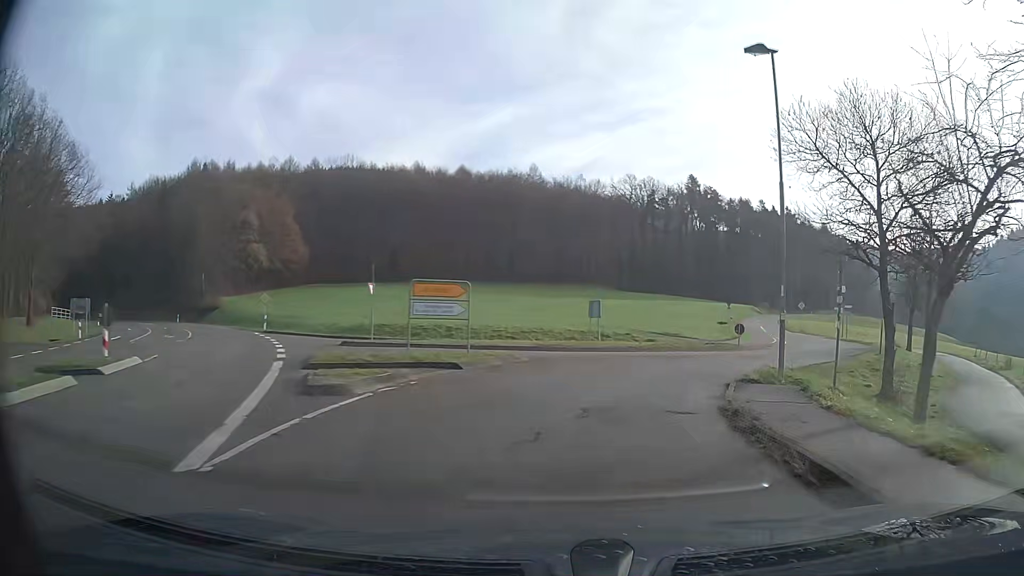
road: secondary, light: Day
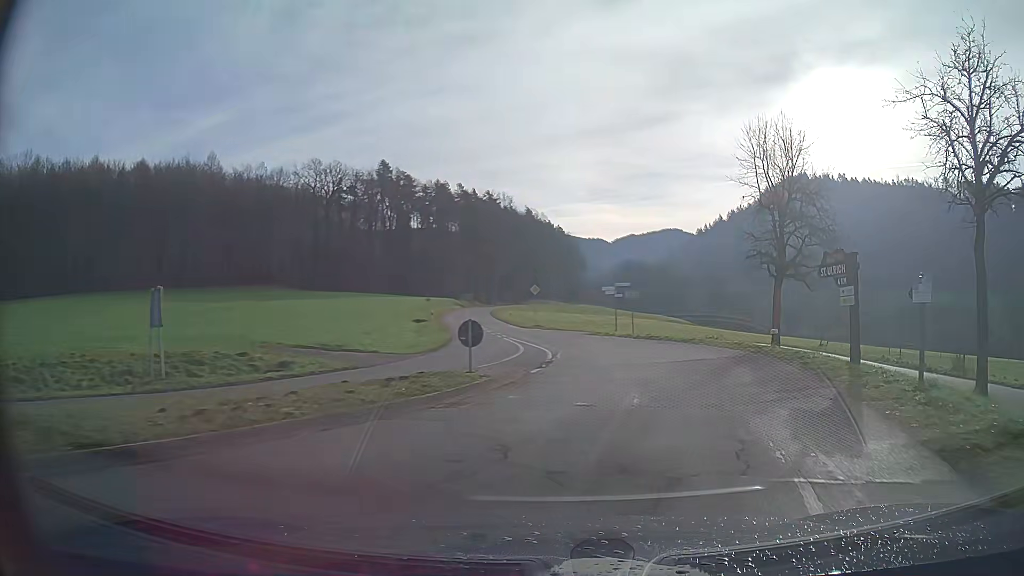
(+4.6, +21.3) m; +24°
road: tertiary
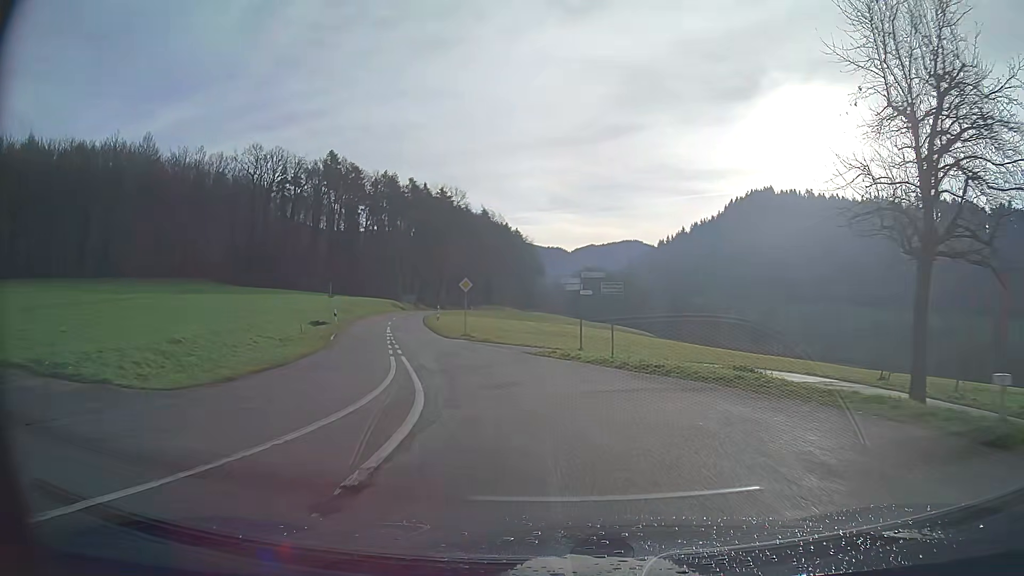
(+0.4, +14.7) m; 0°
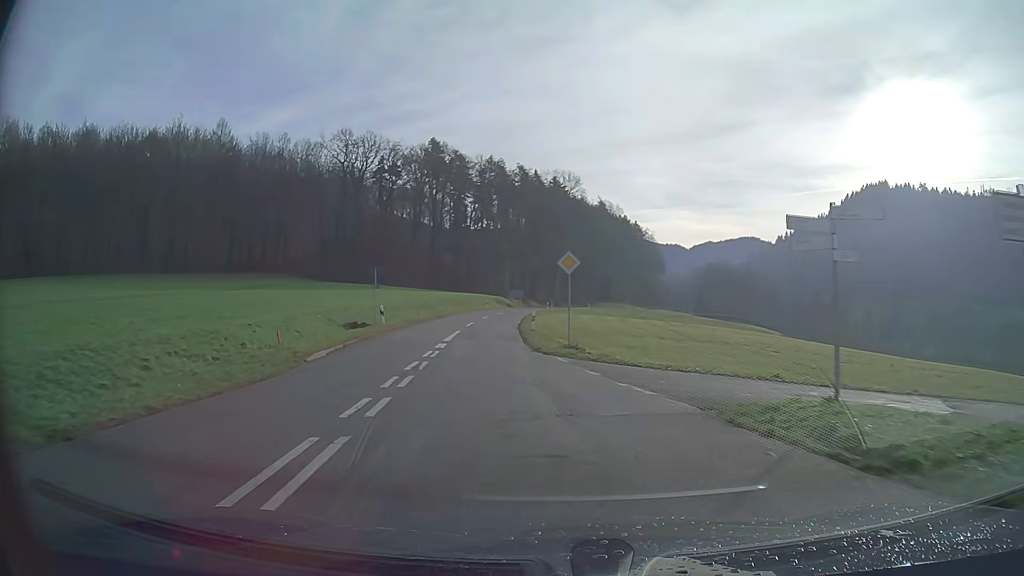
(-1.1, +14.3) m; -9°
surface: asphalt
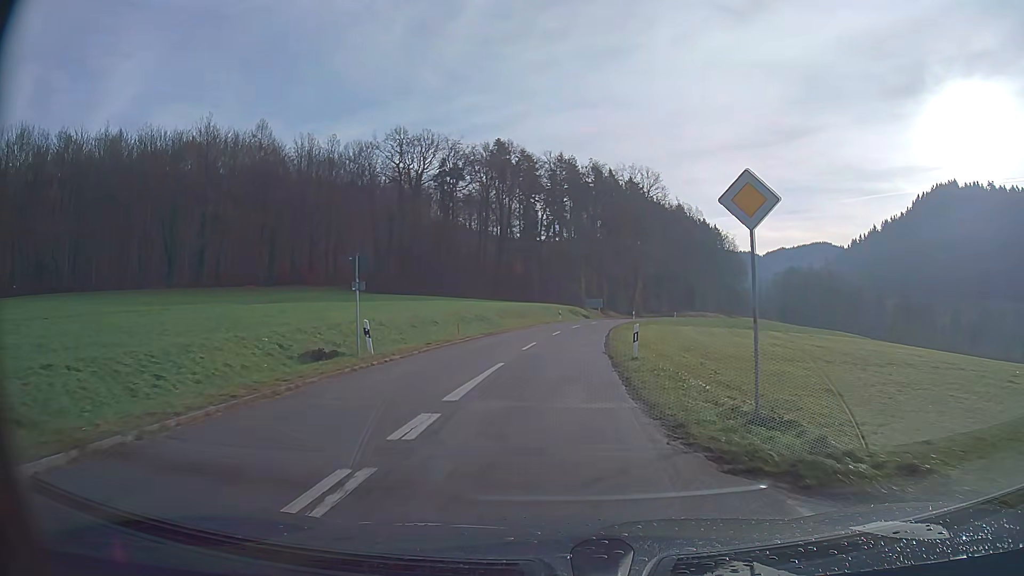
(-0.8, +13.7) m; -4°
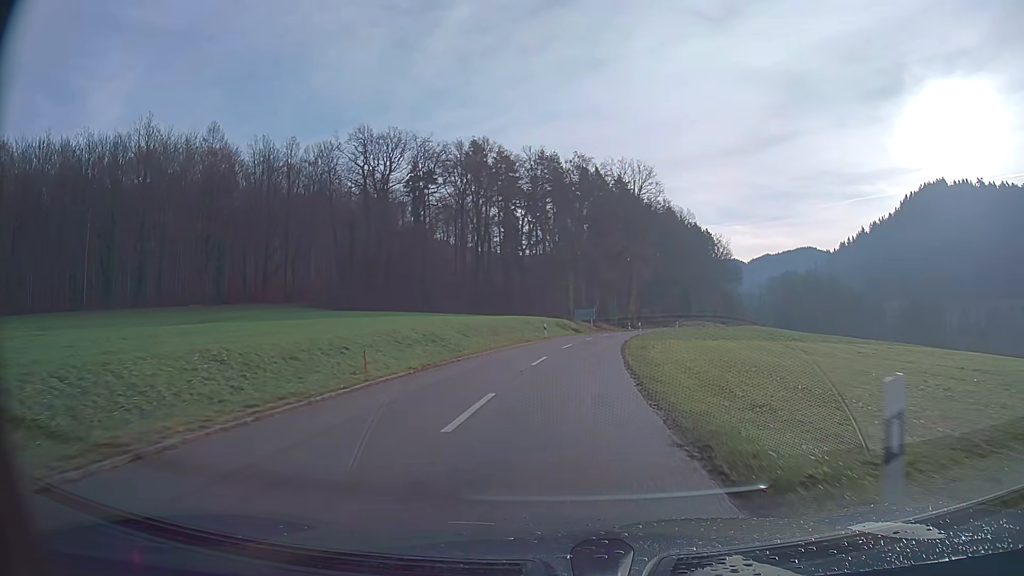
(+0.1, +14.1) m; +1°
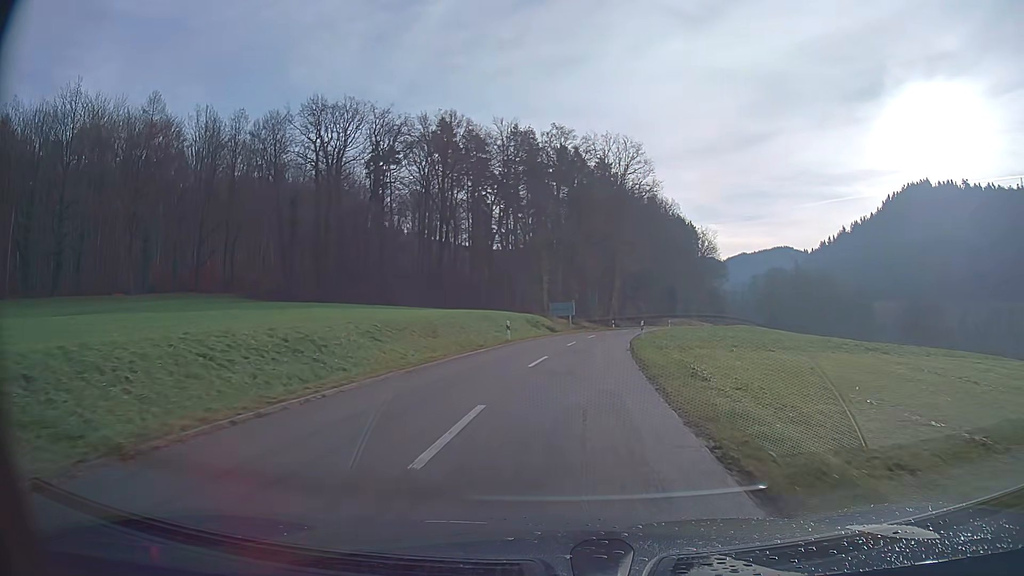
(+0.3, +14.5) m; +3°
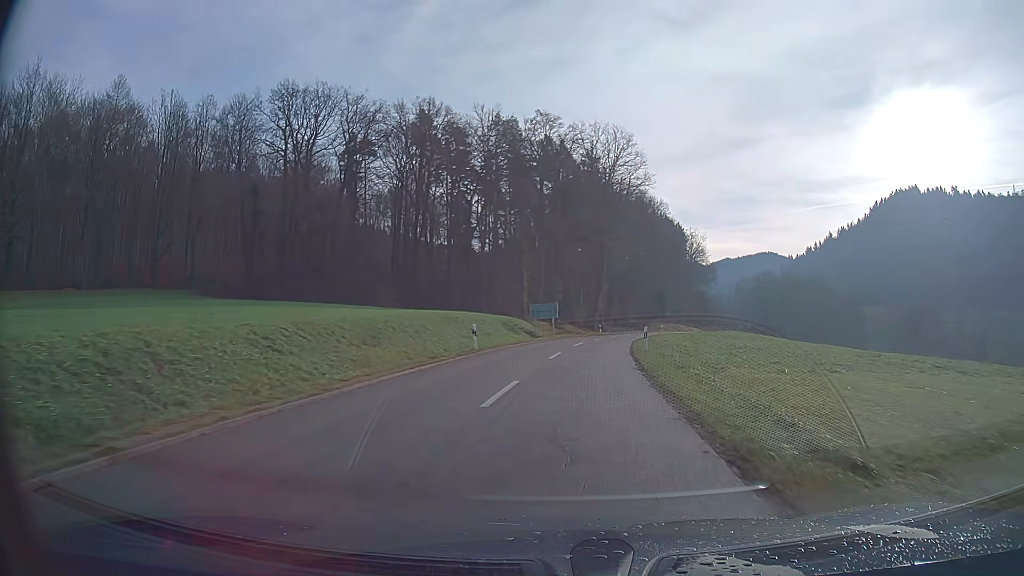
(+0.1, +7.6) m; +2°
(0, +10) (+1, +20) (+2, +30) (+3, +40) (+4, +50) (+6, +60) (+8, +69) (+10, +79) (+13, +89) (+16, +98) m
